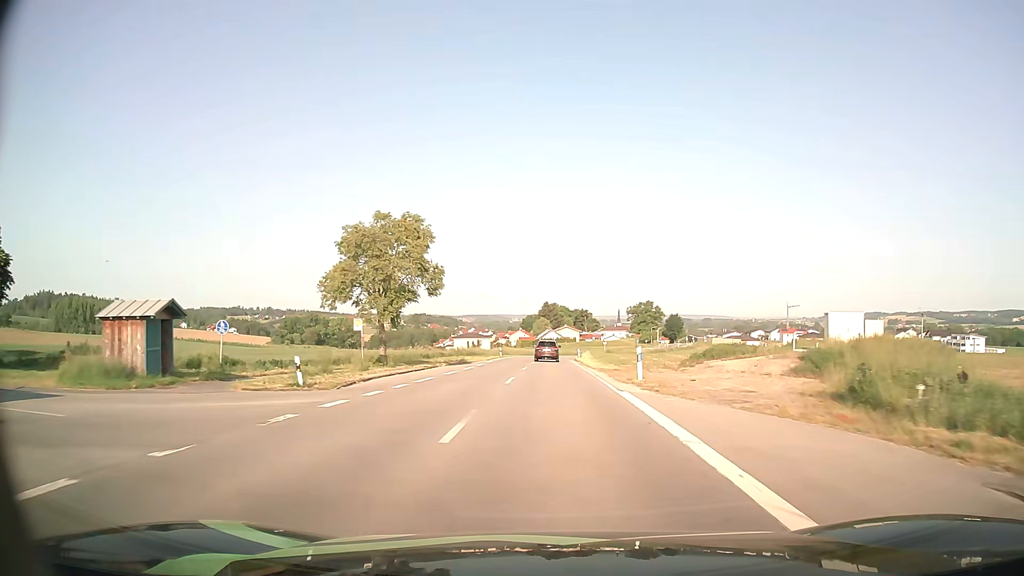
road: secondary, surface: asphalt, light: Day
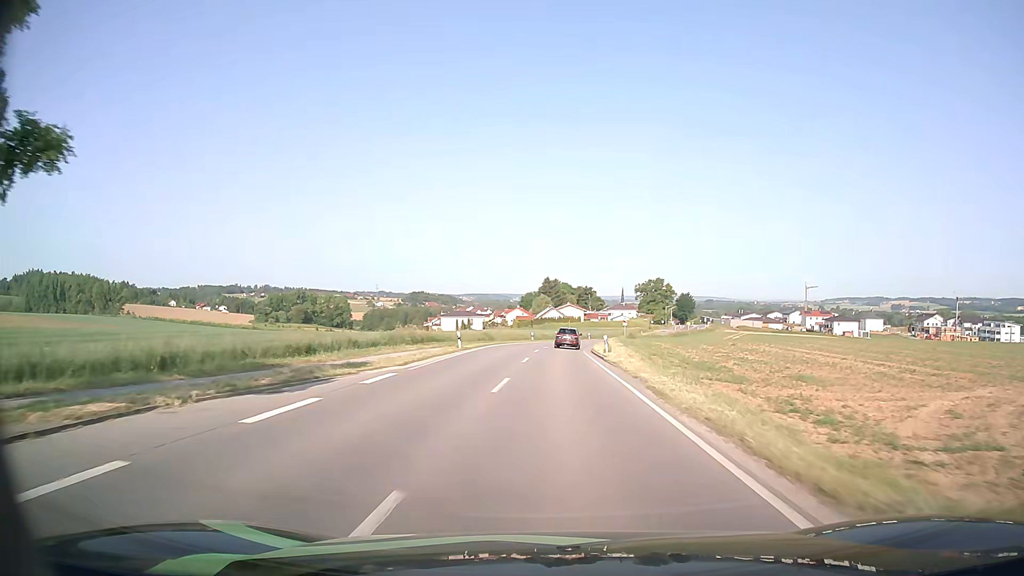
(-0.2, +31.0) m; 0°
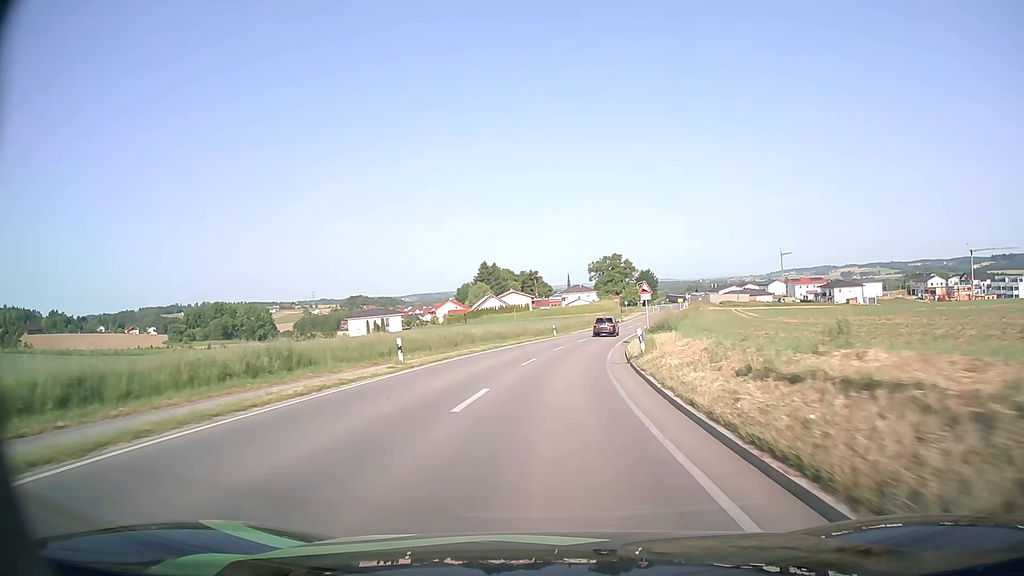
(+1.2, +50.9) m; +5°
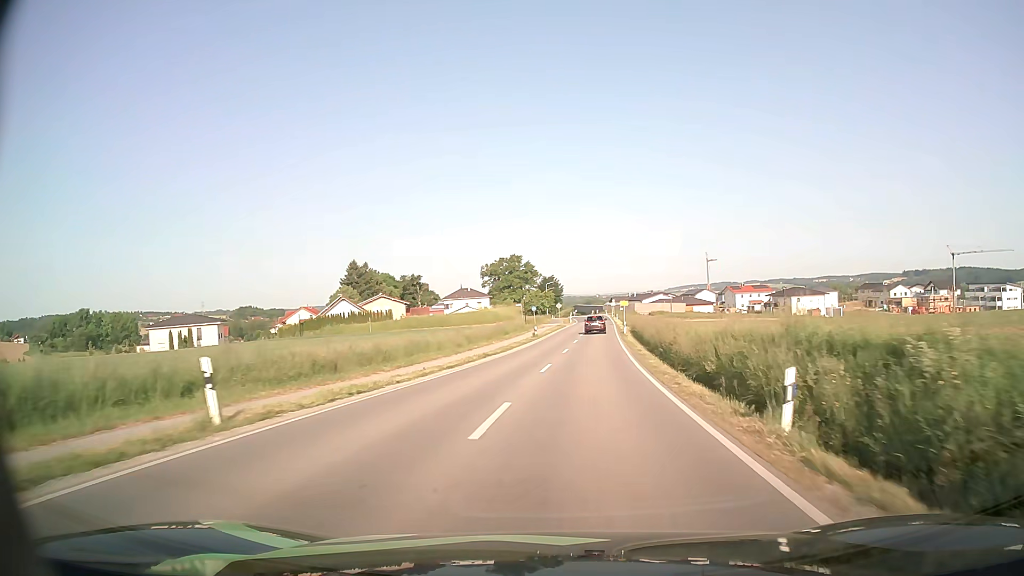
(+3.5, +49.9) m; +8°
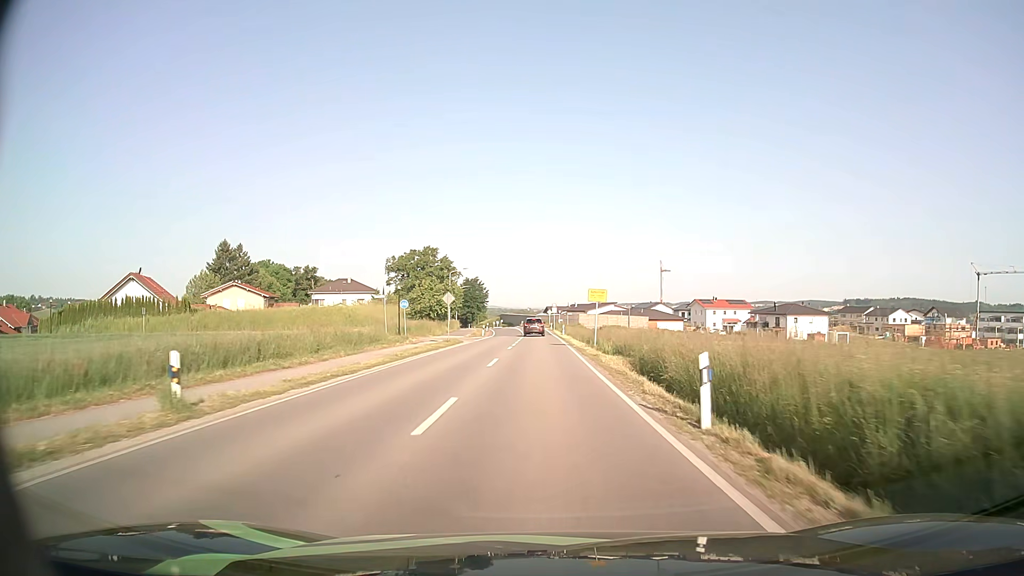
(+3.4, +47.8) m; +6°
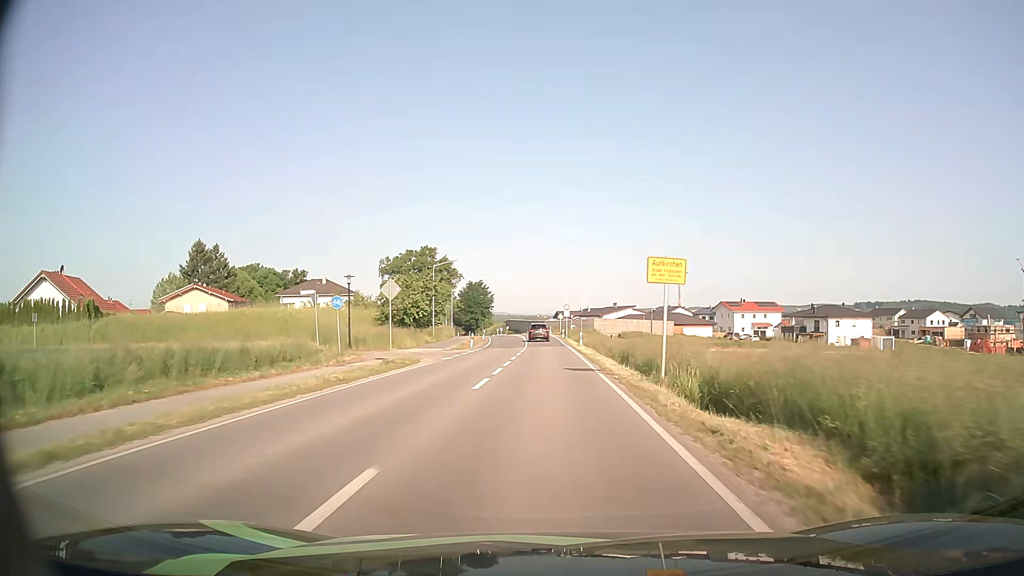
(-0.1, +17.6) m; -1°
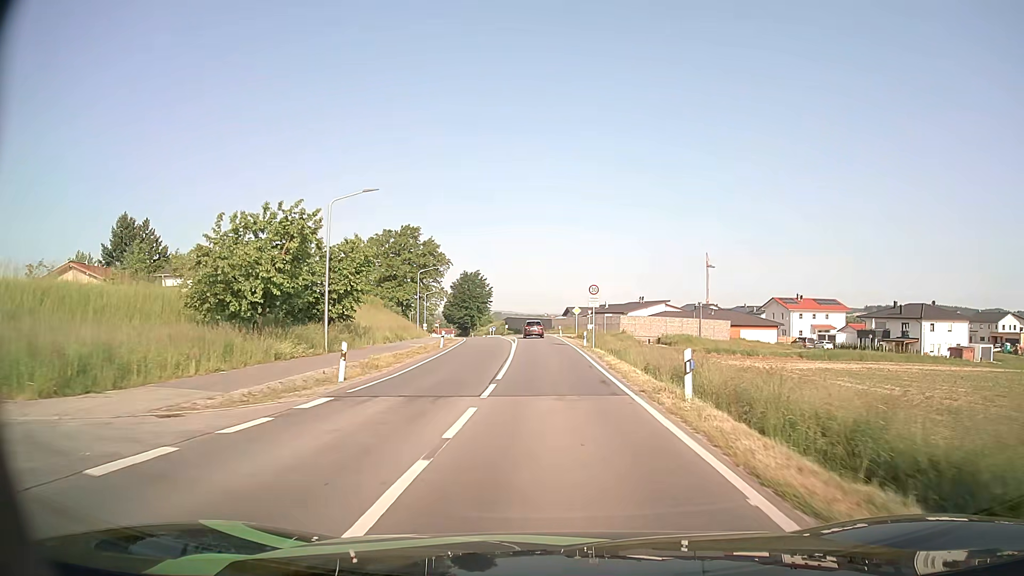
(-0.2, +33.0) m; -1°
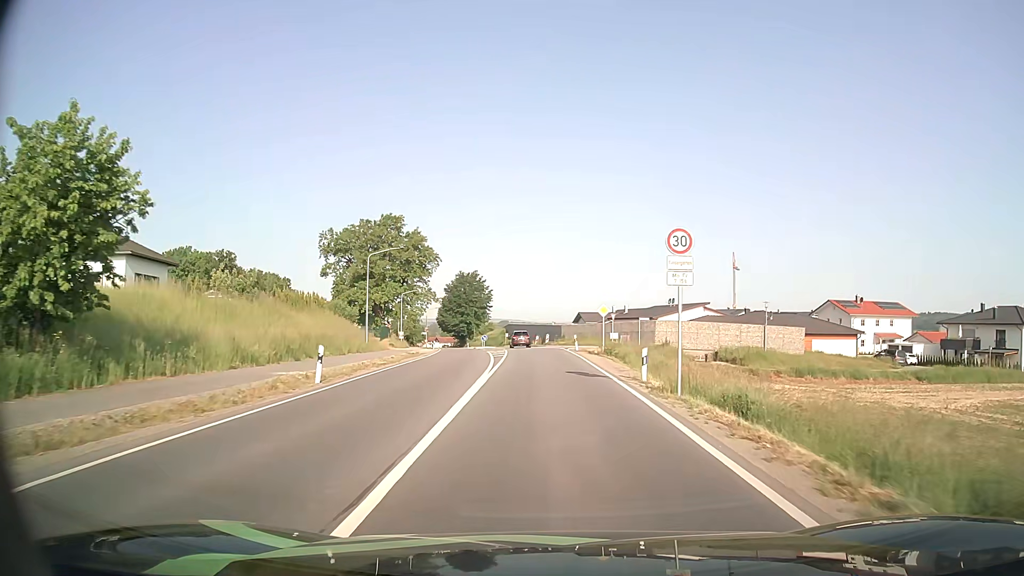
(-0.1, +23.6) m; -1°
(0, +10) (0, +20) (0, +30) (0, +40) (-1, +50) (-1, +60) (-3, +70) (-4, +80) (-6, +90) (-8, +99) m
